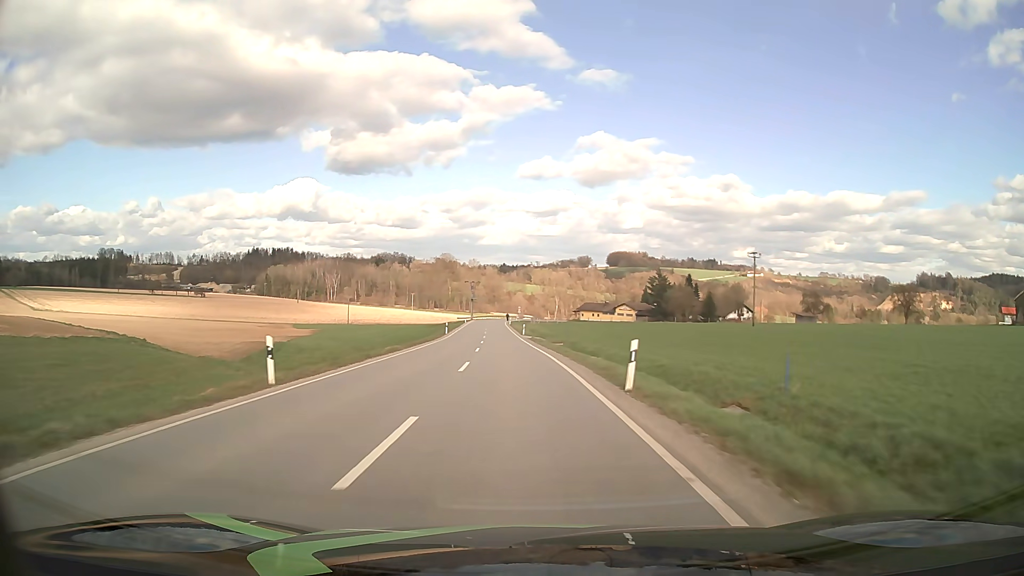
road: tertiary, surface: asphalt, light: Day
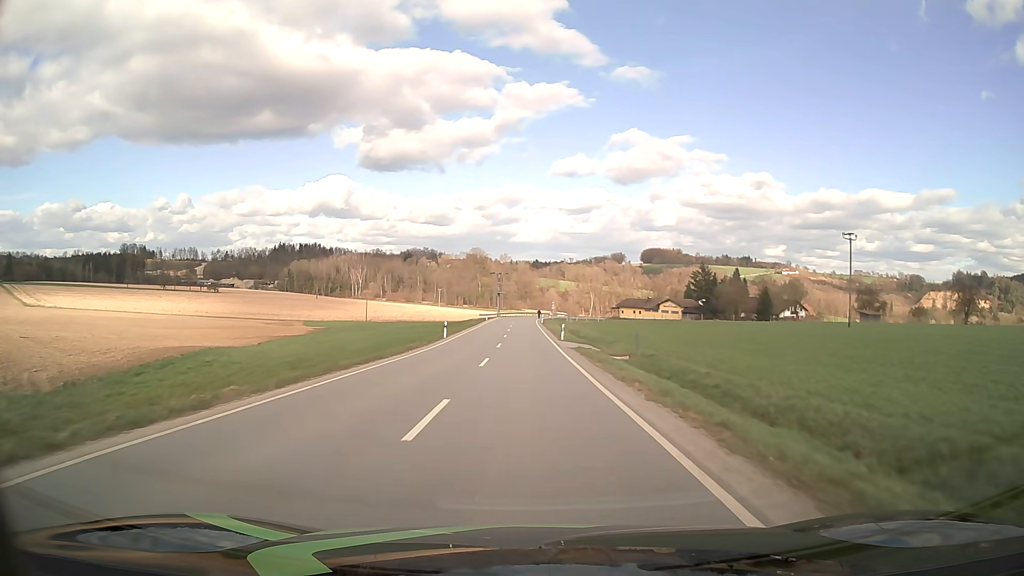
(-0.7, +21.8) m; -3°
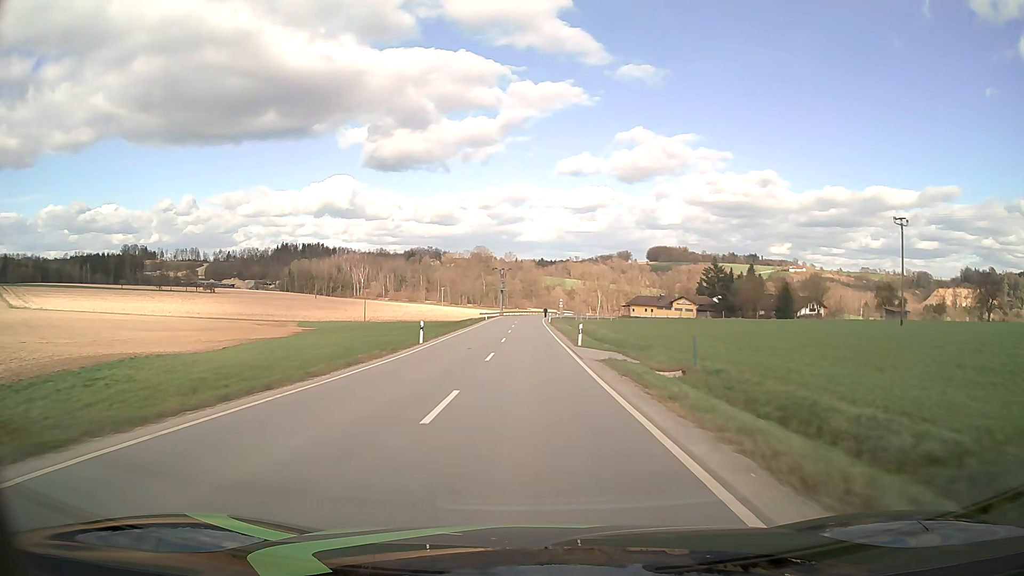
(0.0, +11.0) m; 0°
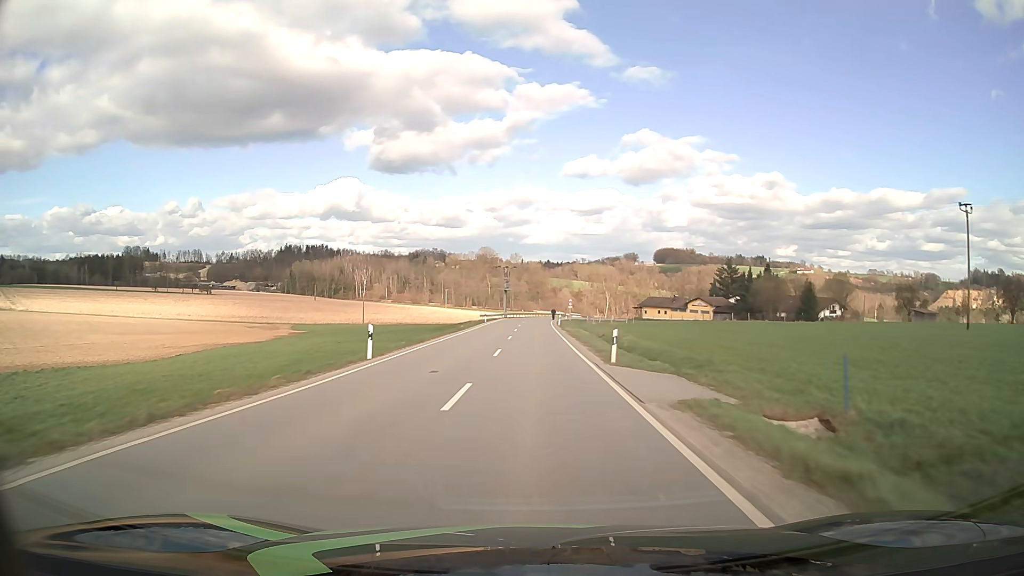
(-0.1, +11.0) m; 0°
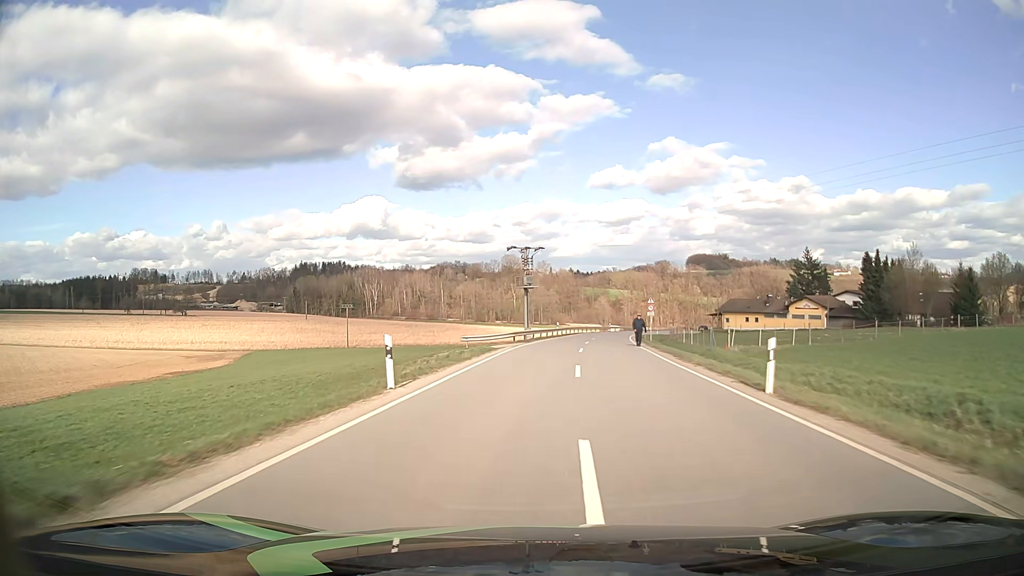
(-1.4, +53.9) m; -3°
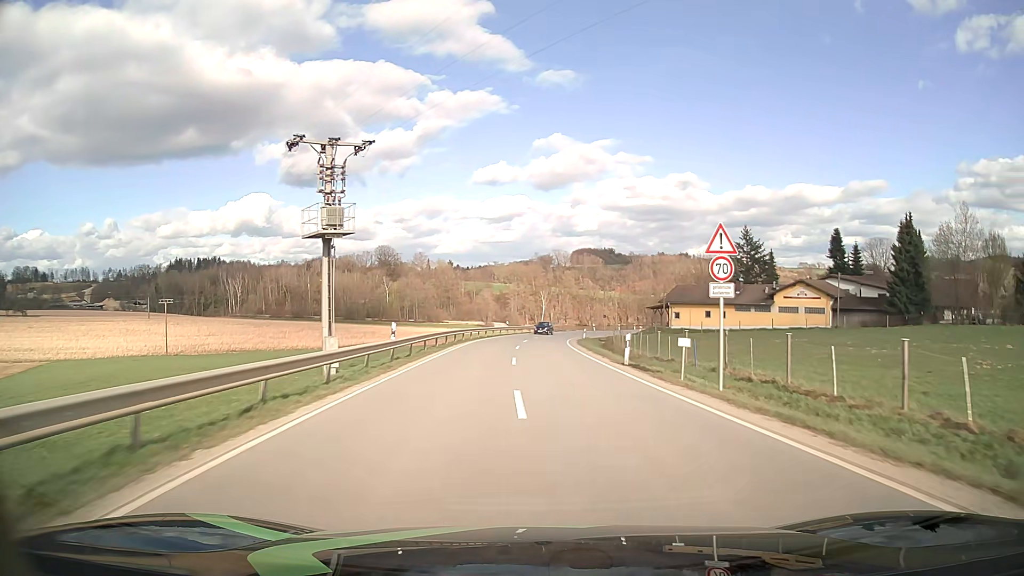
(+2.6, +42.3) m; +10°
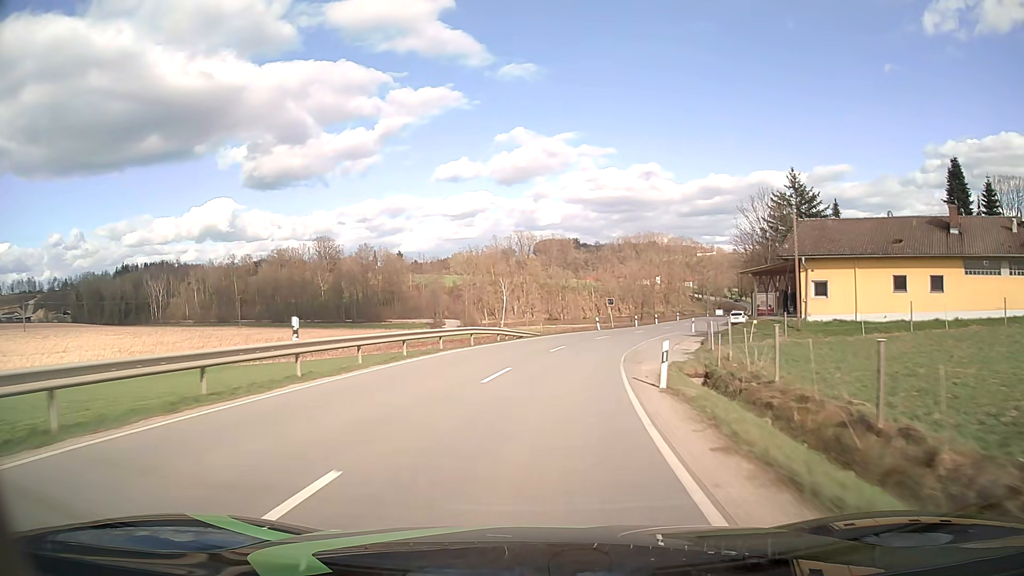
(+2.0, +55.6) m; +3°
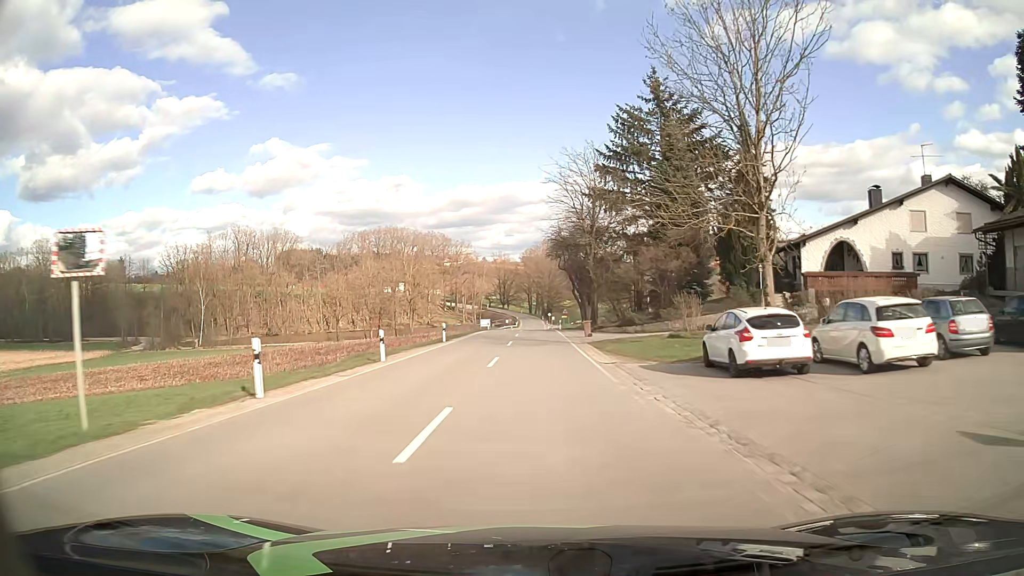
(+10.0, +54.1) m; +22°
(0, +10) (0, +20) (0, +30) (+1, +40) (+1, +50) (+1, +60) (+1, +70) (+1, +80) (+1, +90) (+1, +100) m
